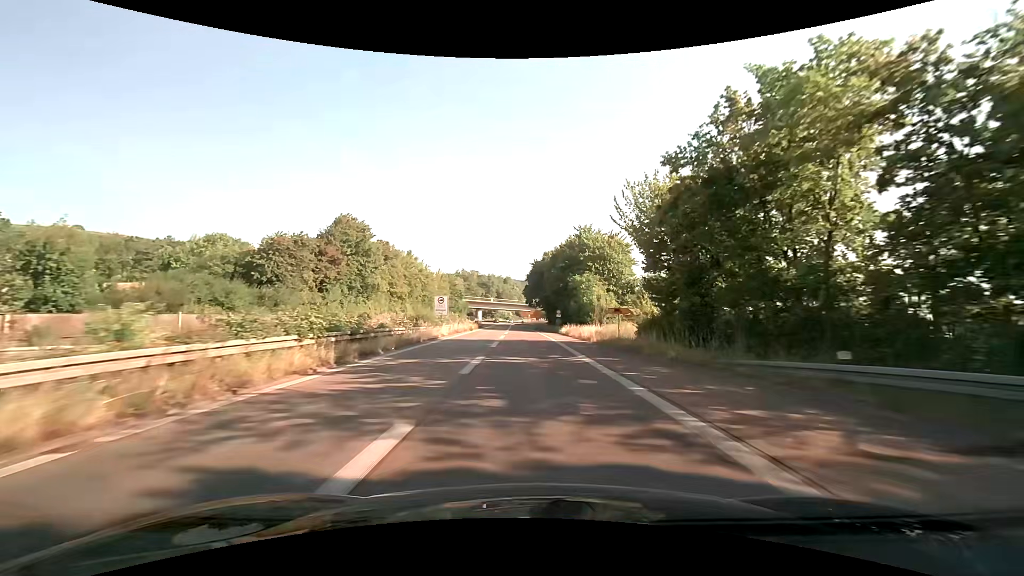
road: trunk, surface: asphalt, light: Day
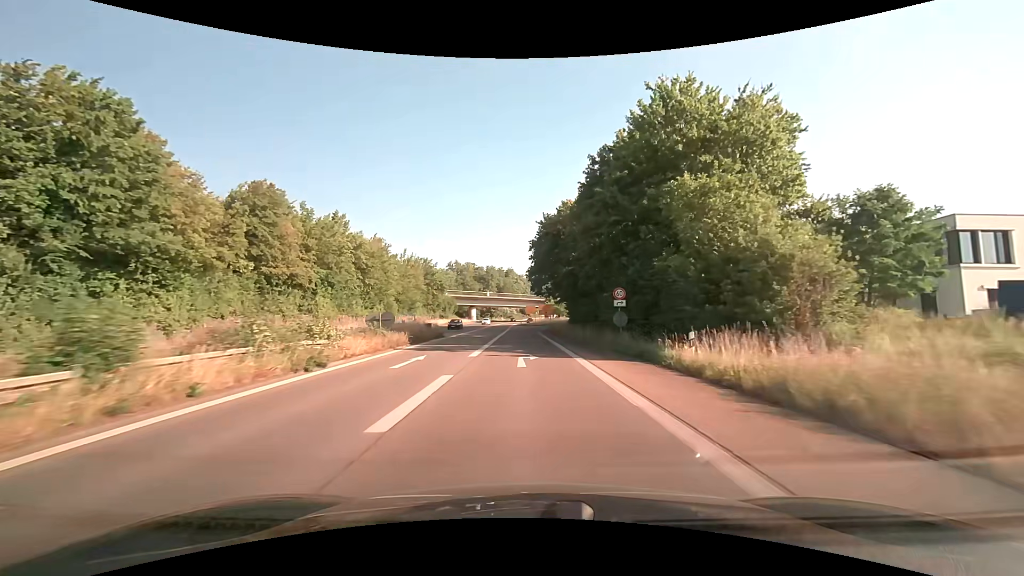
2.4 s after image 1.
(-0.4, +42.1) m; -1°
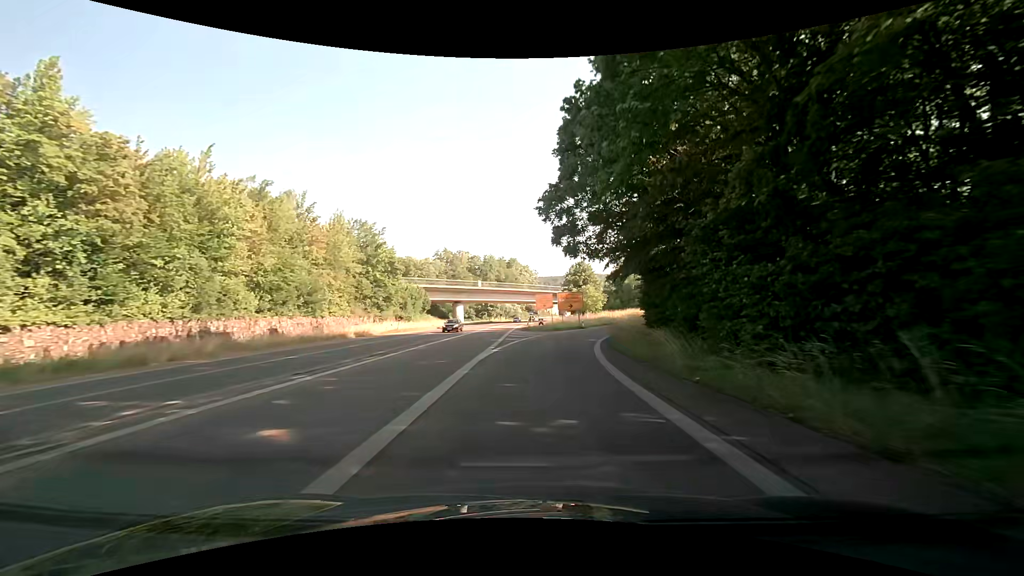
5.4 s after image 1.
(-0.9, +45.7) m; -1°
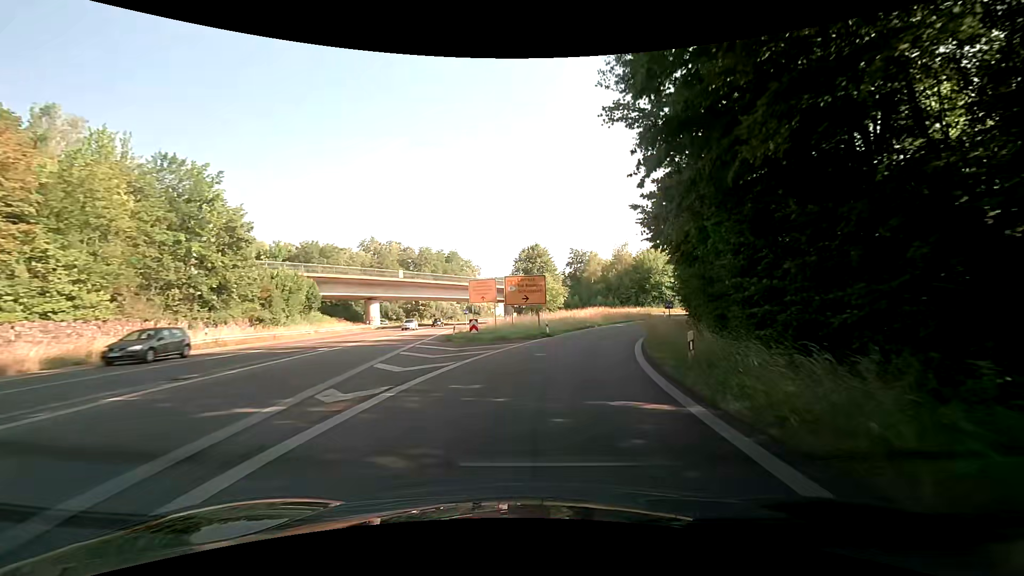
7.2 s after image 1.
(+0.9, +24.7) m; +5°
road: trunk_link
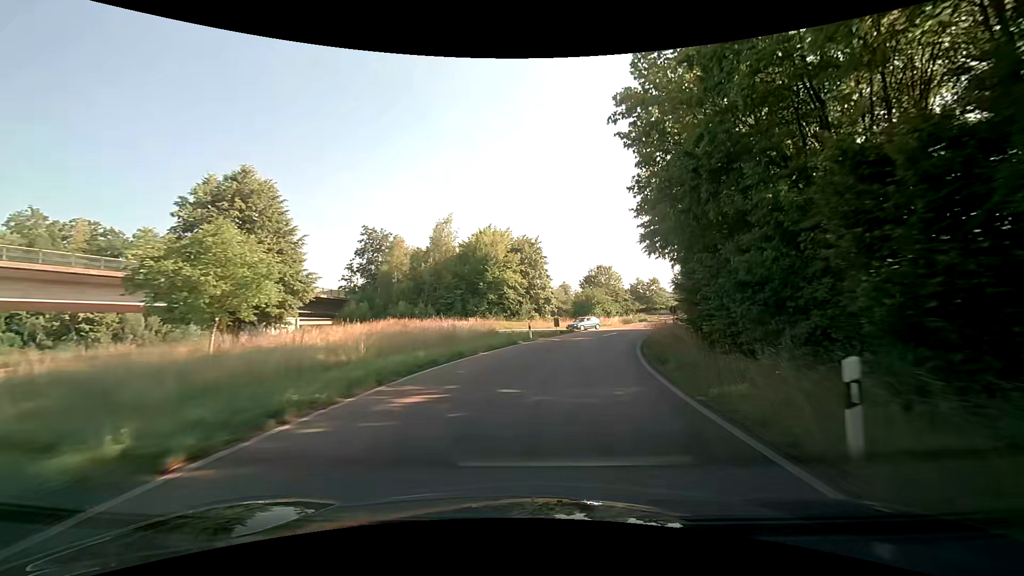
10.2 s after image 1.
(+7.9, +40.2) m; +22°
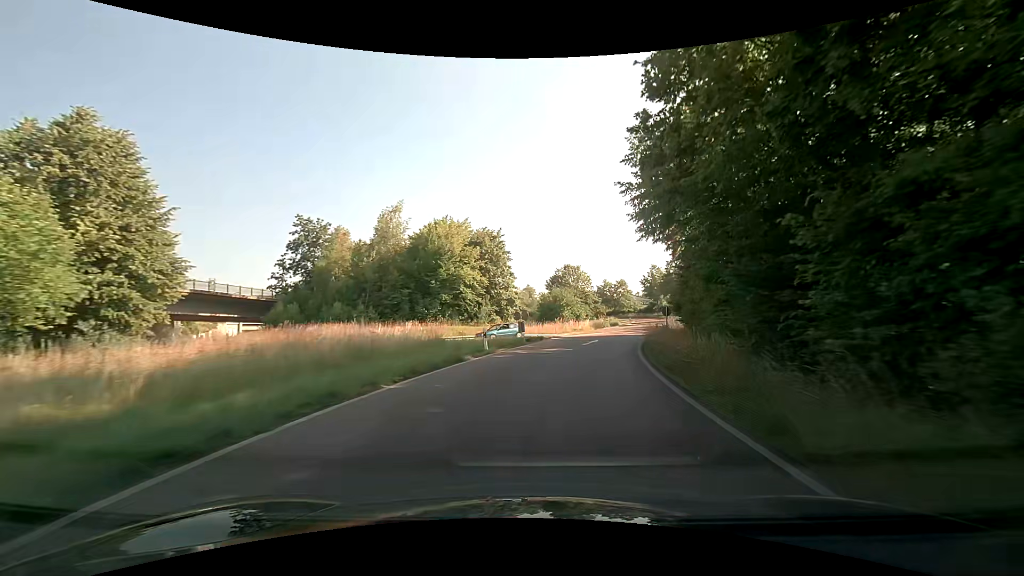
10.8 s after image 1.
(+0.3, +8.5) m; +4°
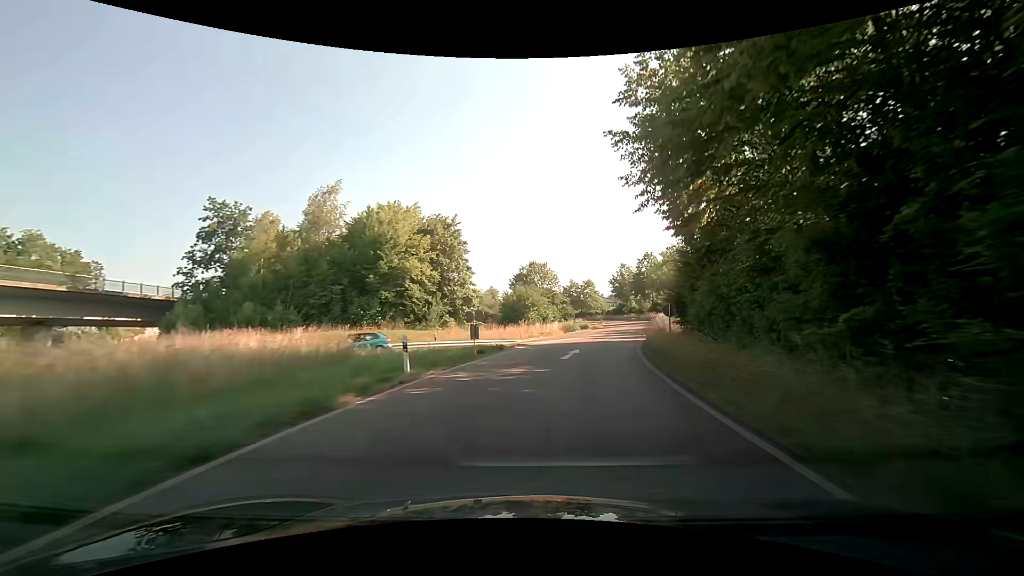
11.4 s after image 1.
(+0.3, +8.6) m; +4°
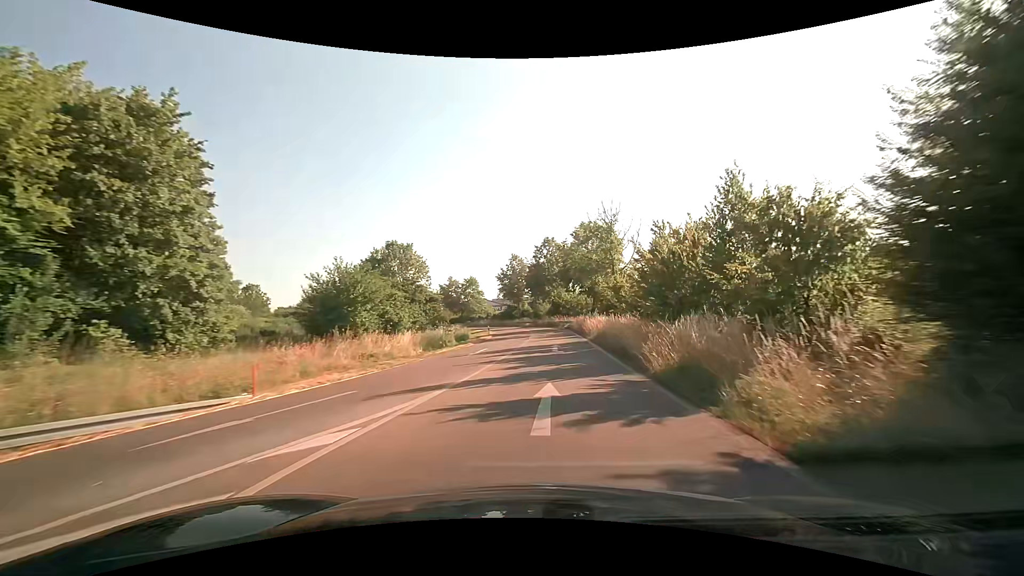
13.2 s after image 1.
(+3.1, +26.1) m; +13°
(0, +10) (+1, +20) (+2, +30) (+3, +40) (+3, +50) (+2, +60) (0, +70) (-2, +80) (-5, +89) (-8, +98) m
